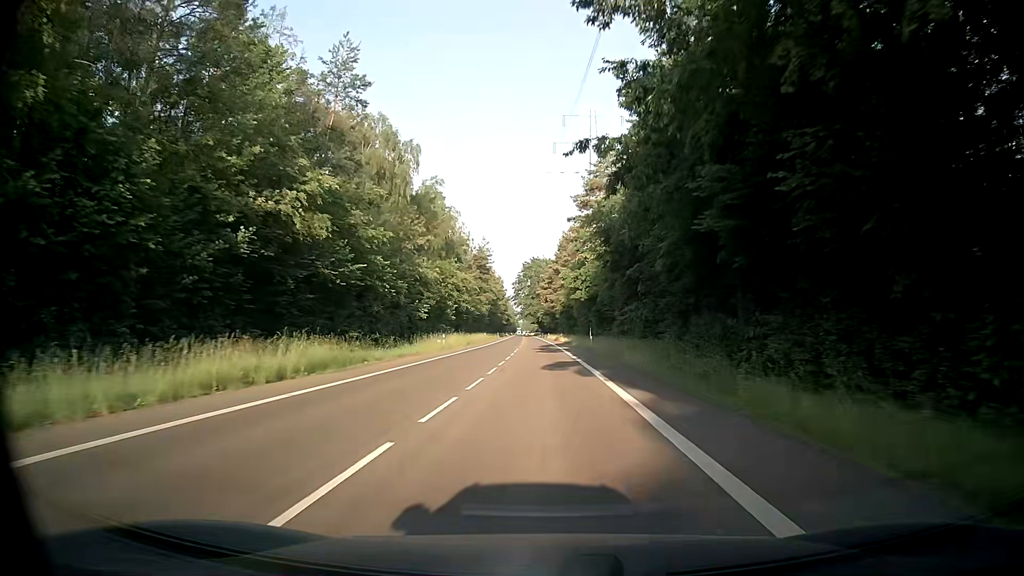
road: secondary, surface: asphalt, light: Day
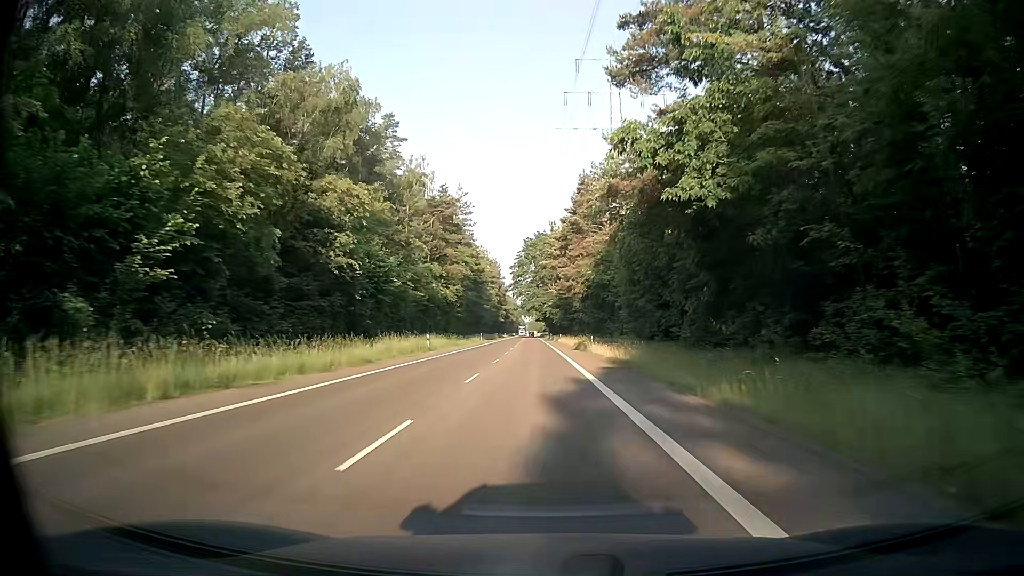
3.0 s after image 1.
(-0.1, +55.7) m; 0°
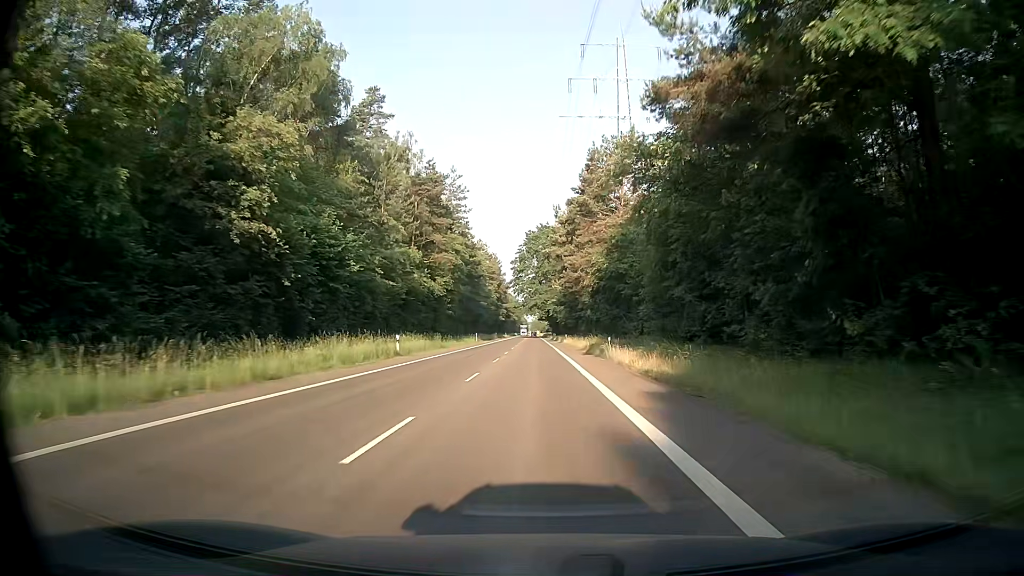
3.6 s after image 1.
(0.0, +11.1) m; 0°
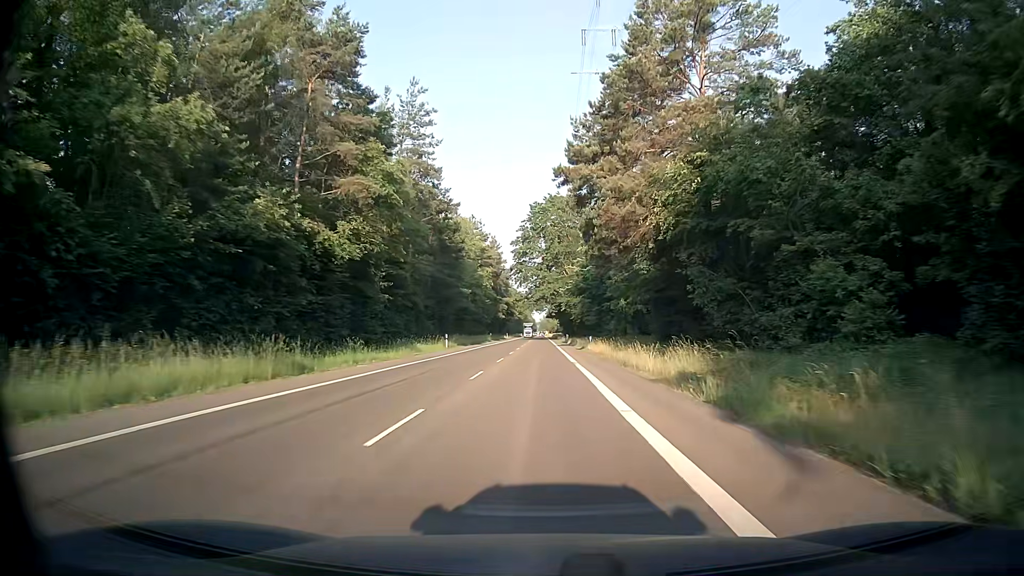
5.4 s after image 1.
(-0.1, +33.3) m; 0°
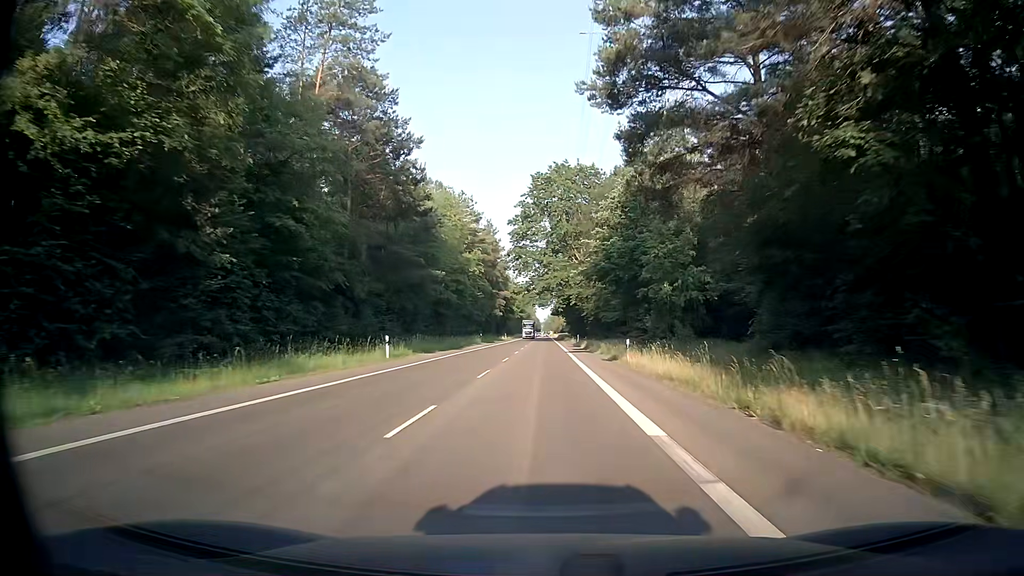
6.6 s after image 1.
(-0.2, +22.1) m; 0°
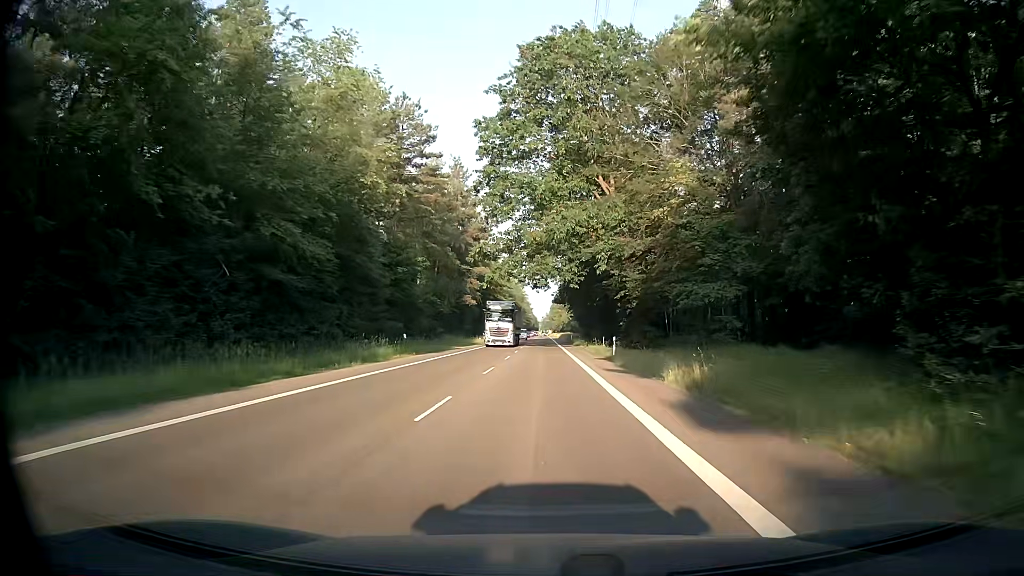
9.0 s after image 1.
(-0.1, +44.1) m; 0°
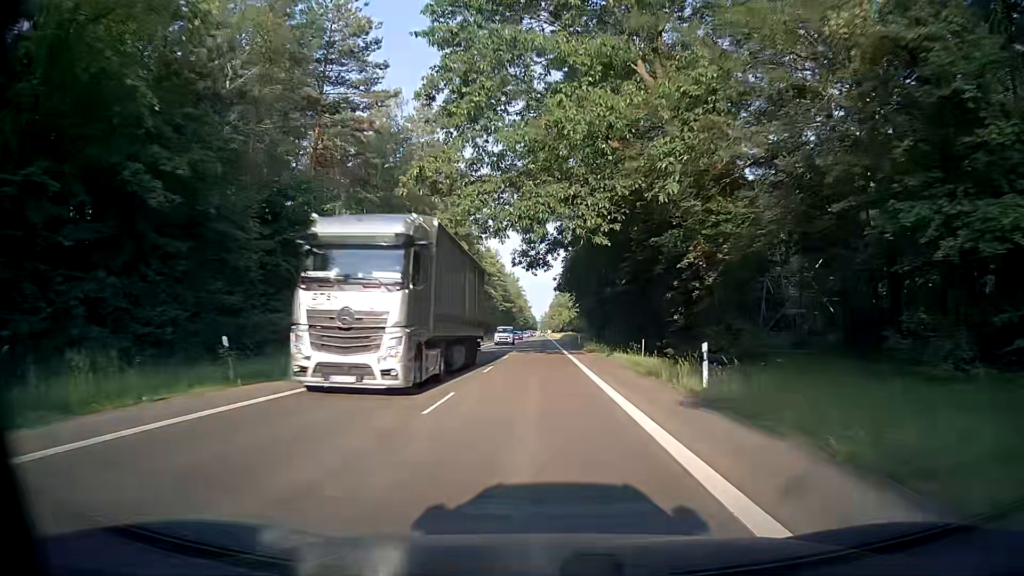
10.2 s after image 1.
(+0.1, +22.0) m; 0°
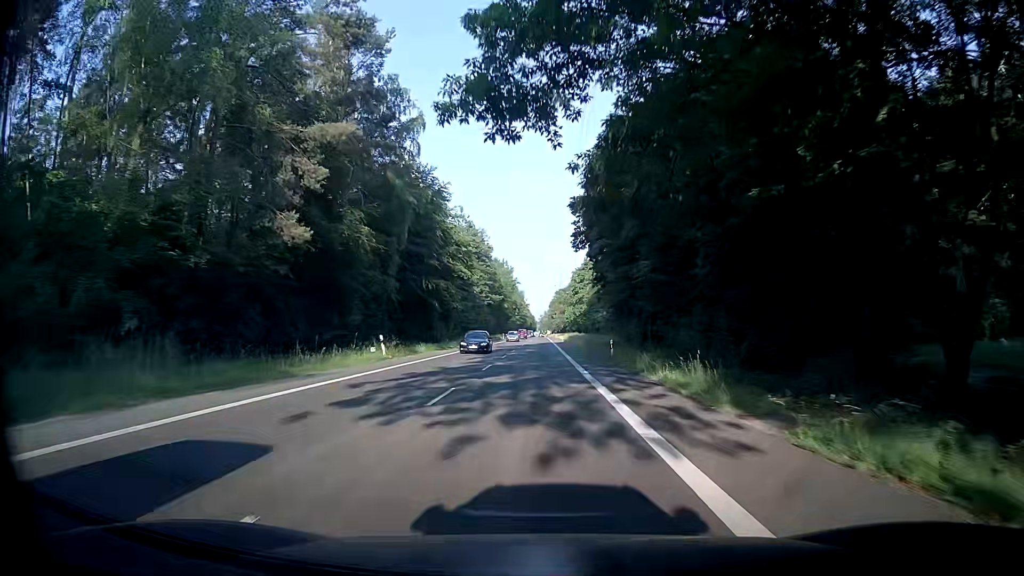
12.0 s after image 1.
(-0.1, +32.9) m; 0°
(0, +10) (0, +20) (0, +30) (0, +40) (0, +50) (0, +60) (0, +70) (0, +80) (0, +90) (0, +100) m
